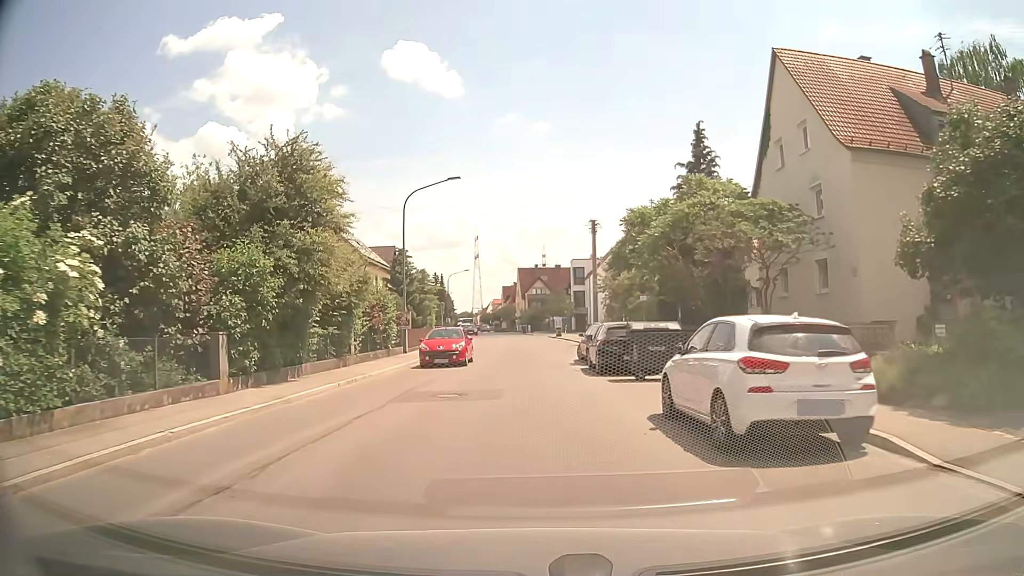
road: tertiary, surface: asphalt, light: Day
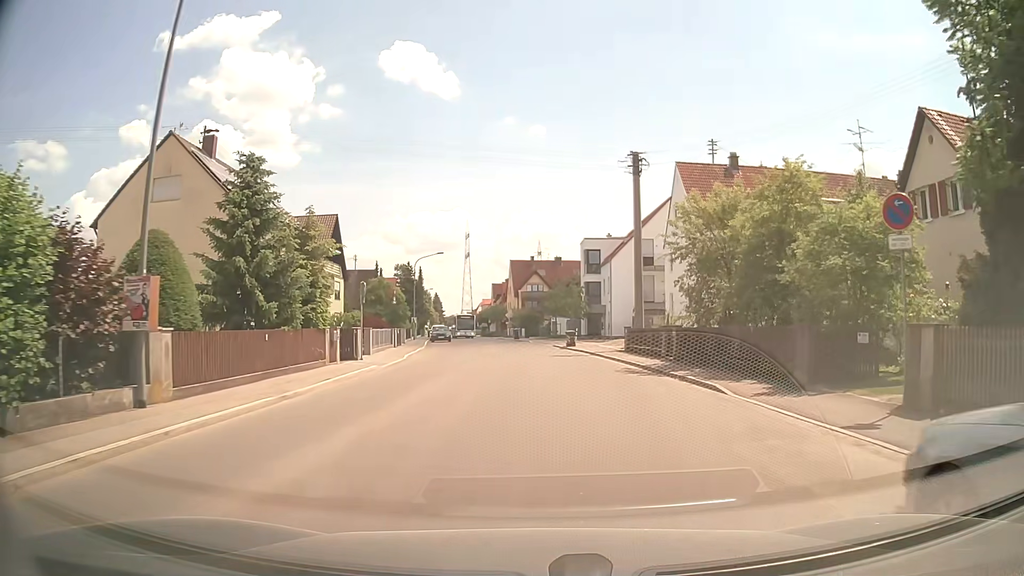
(-0.5, +24.0) m; 0°
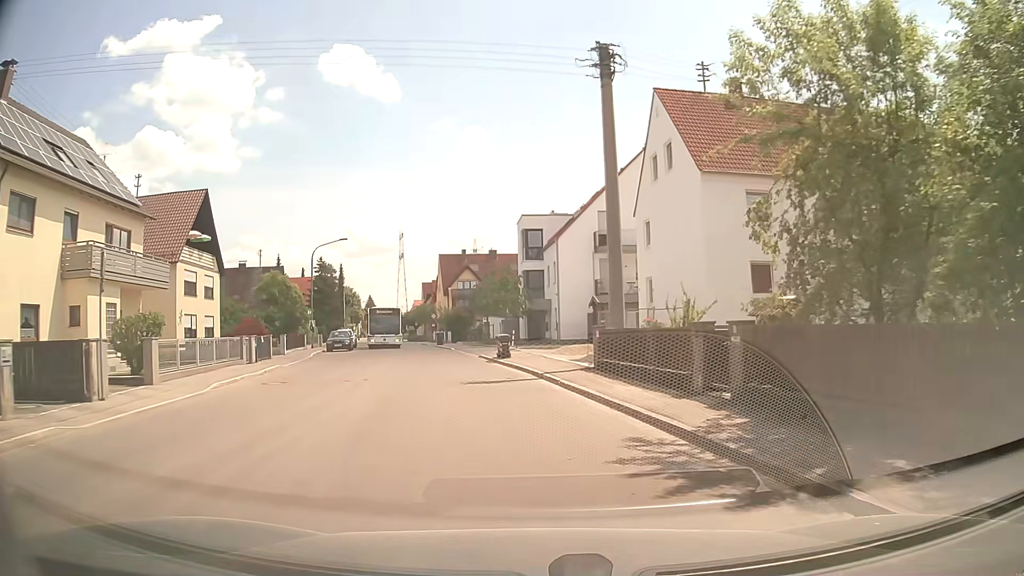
(+1.0, +13.7) m; +5°
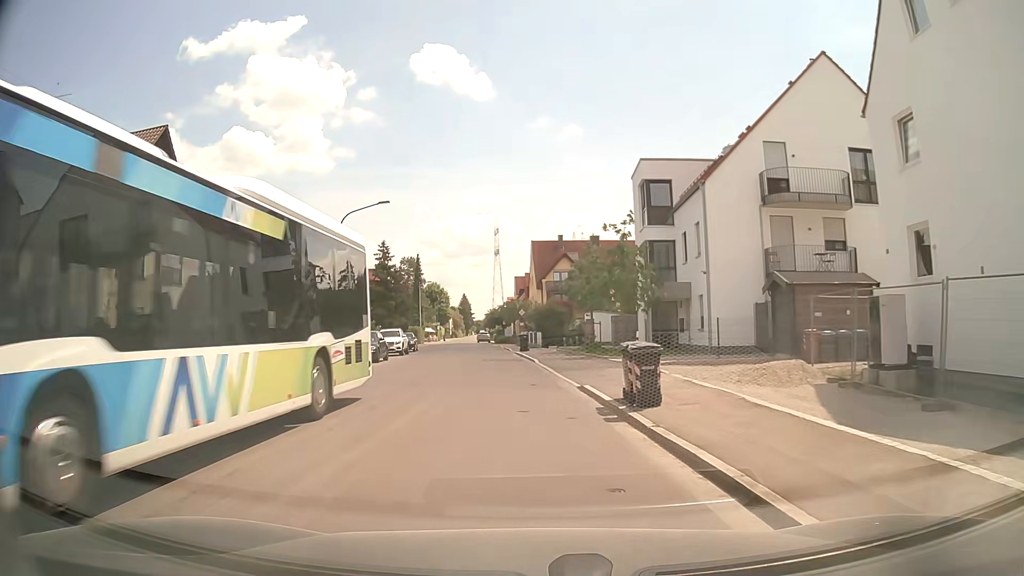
(-1.0, +16.6) m; -8°
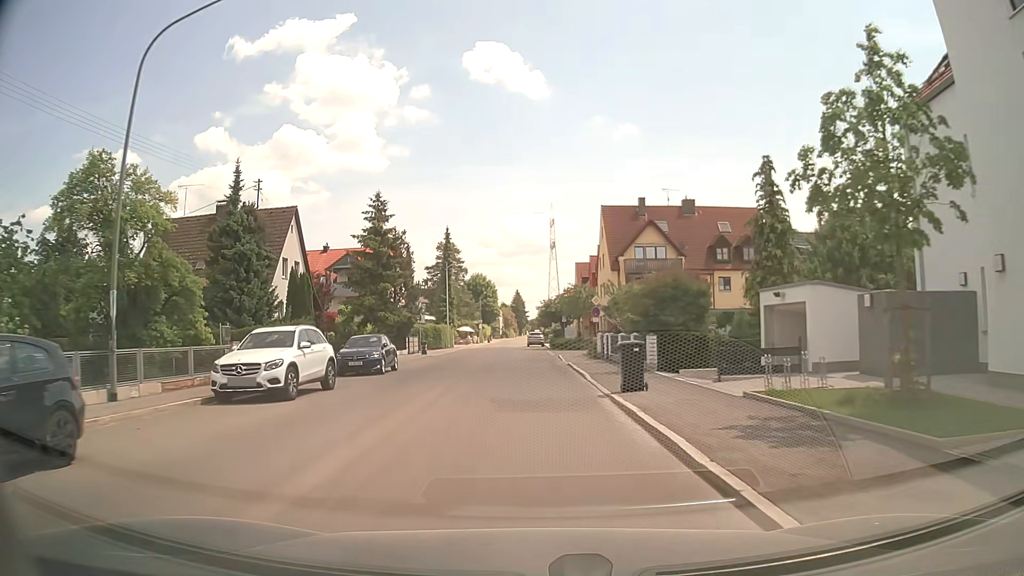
(-1.3, +26.8) m; -5°
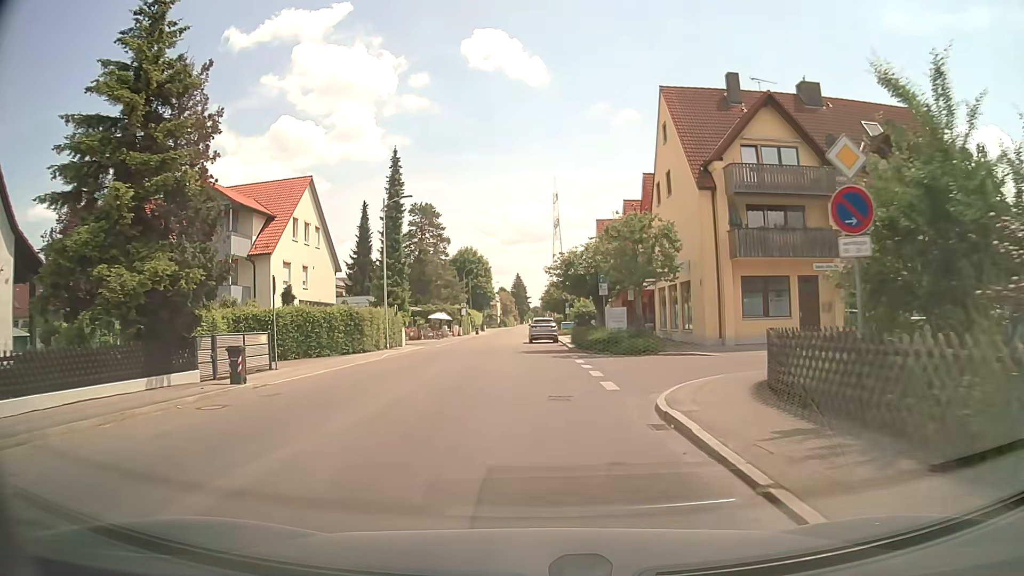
(-0.1, +30.9) m; 0°
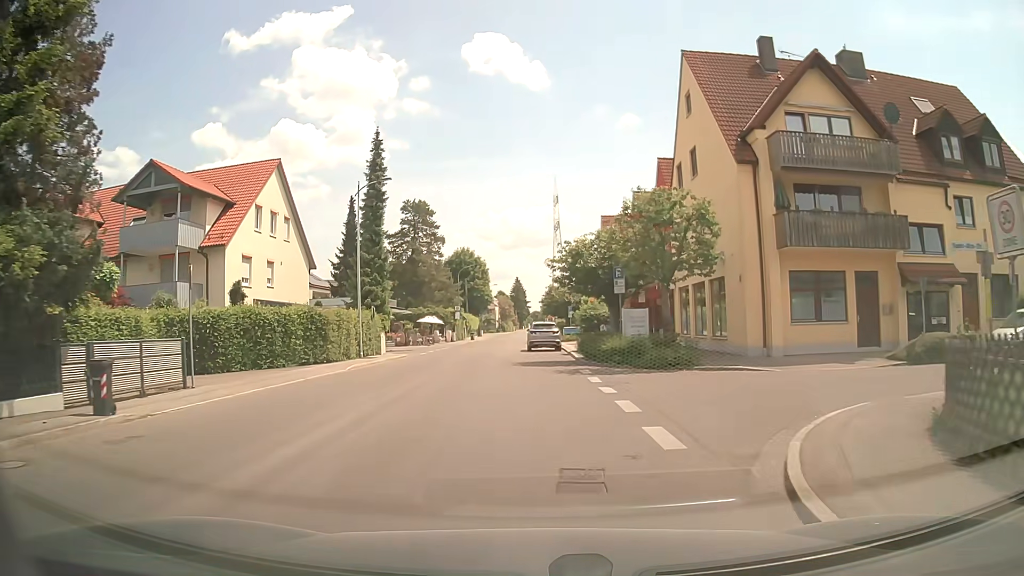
(0.0, +5.8) m; 0°
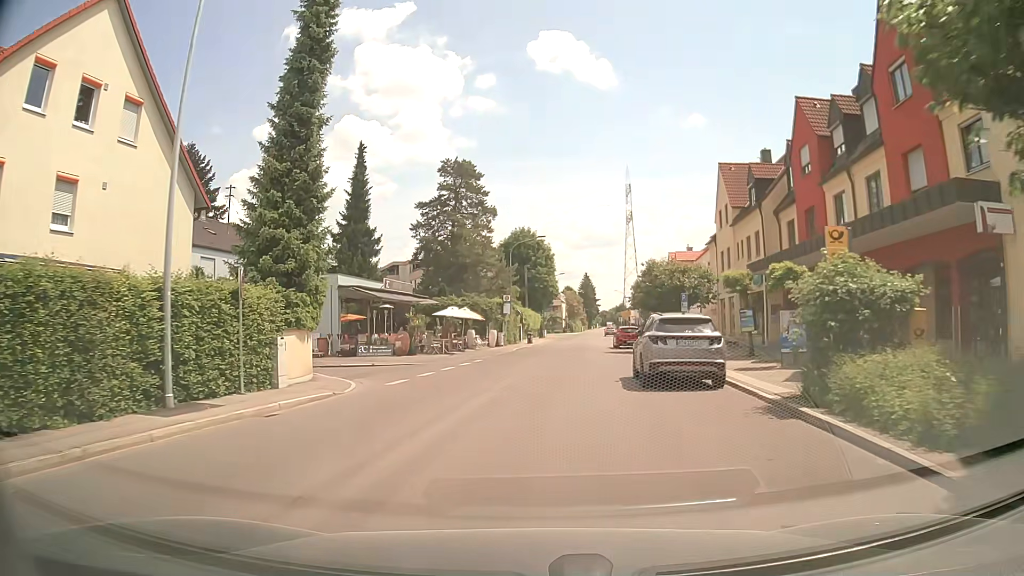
(-1.1, +22.5) m; -5°
(0, +10) (+1, +20) (+1, +30) (+2, +40) (+3, +50) (+5, +60) (+7, +70) (+8, +79) (+9, +89) (+10, +99) m
